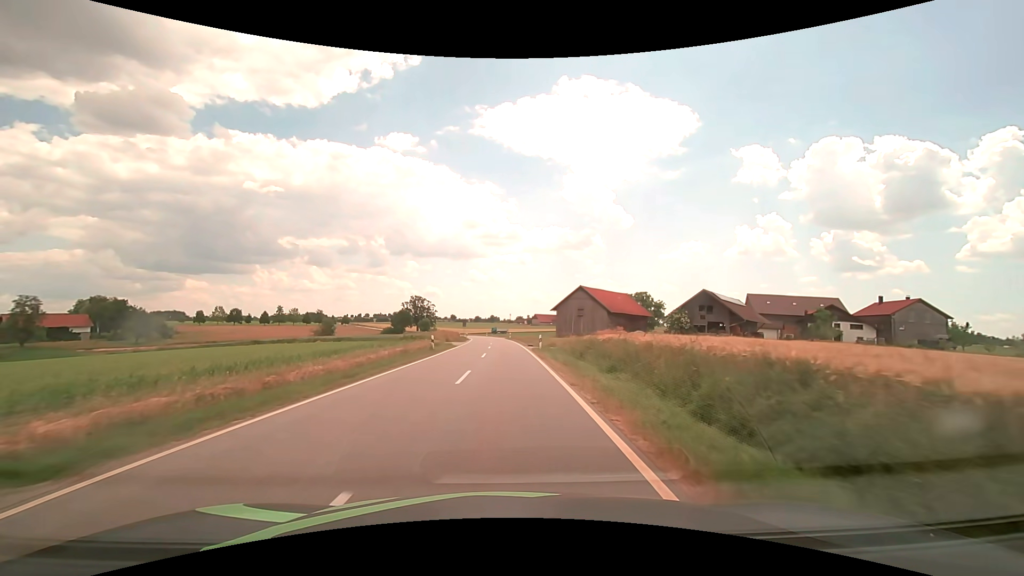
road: tertiary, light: Day
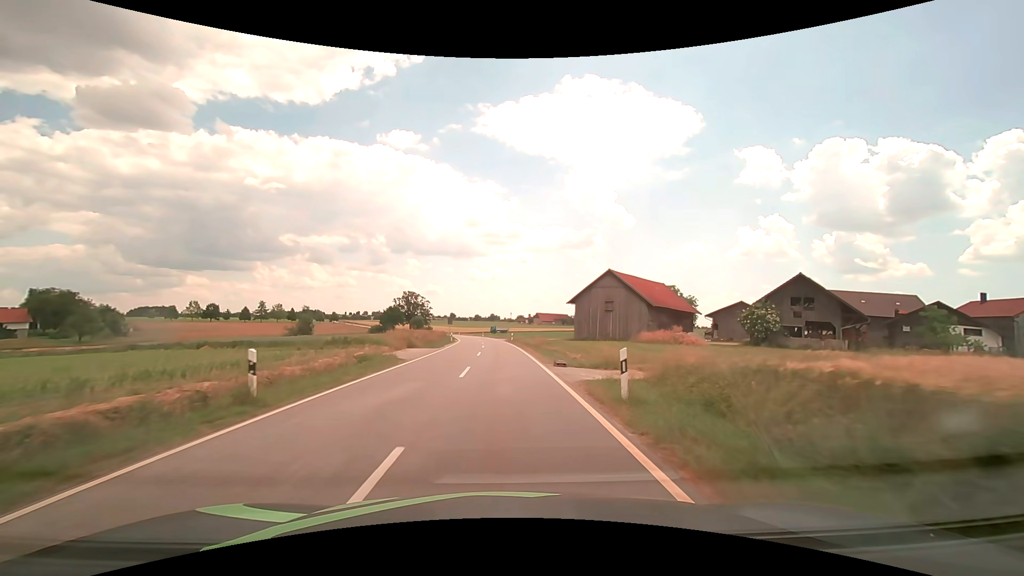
(0.0, +22.9) m; 0°
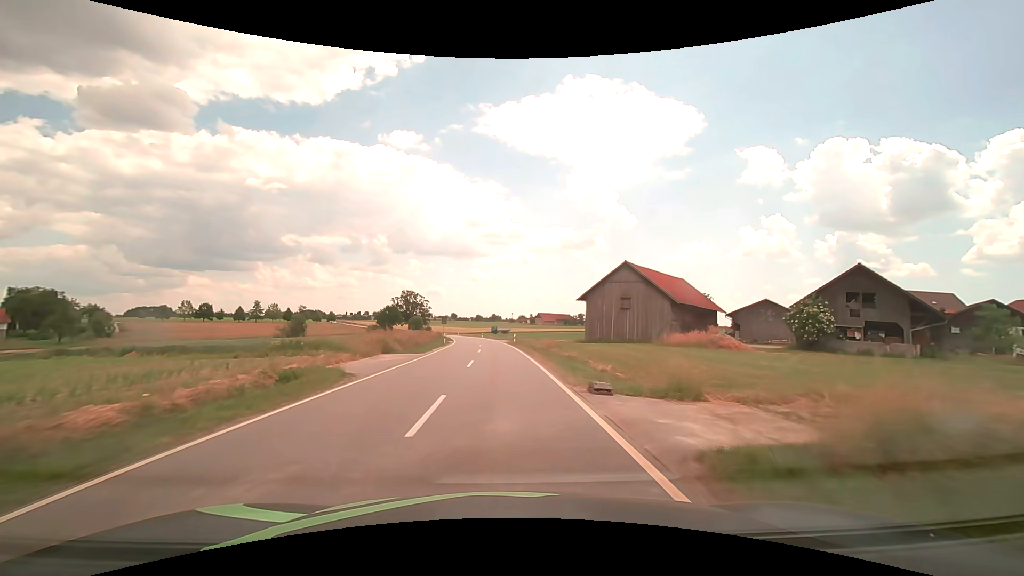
(0.0, +7.6) m; 0°
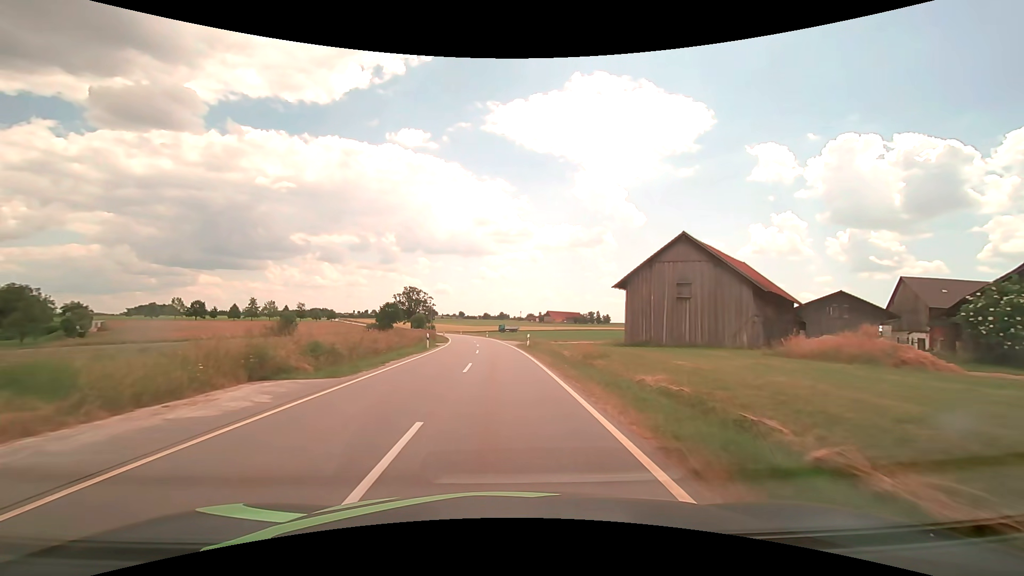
(-0.1, +15.3) m; -1°
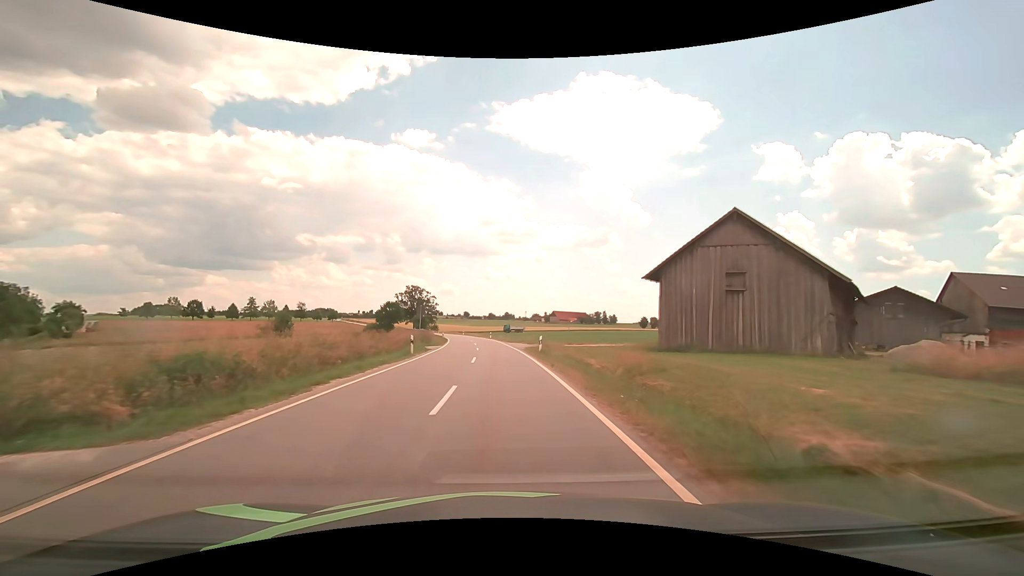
(-0.1, +7.6) m; -1°
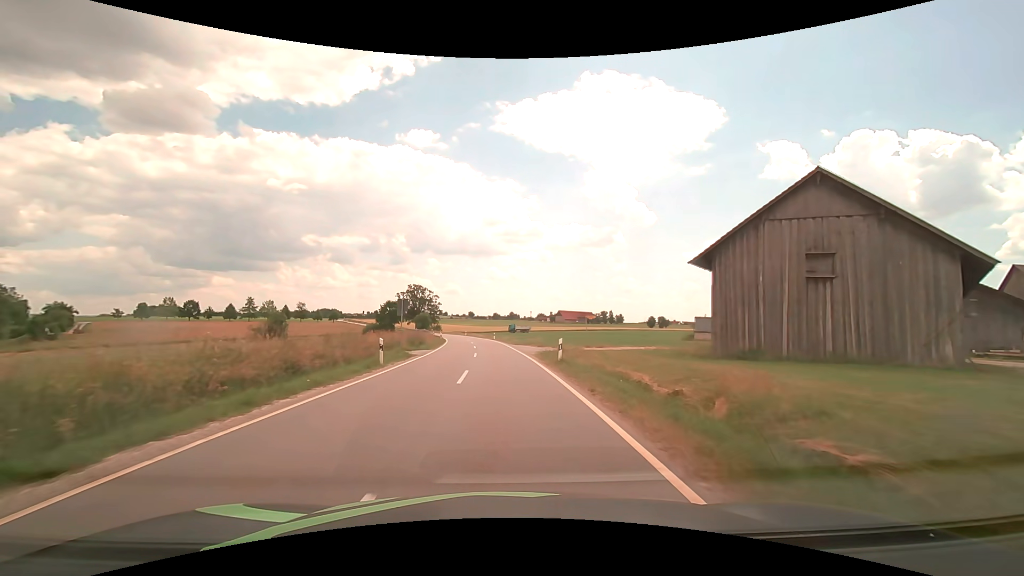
(0.0, +7.7) m; -1°
